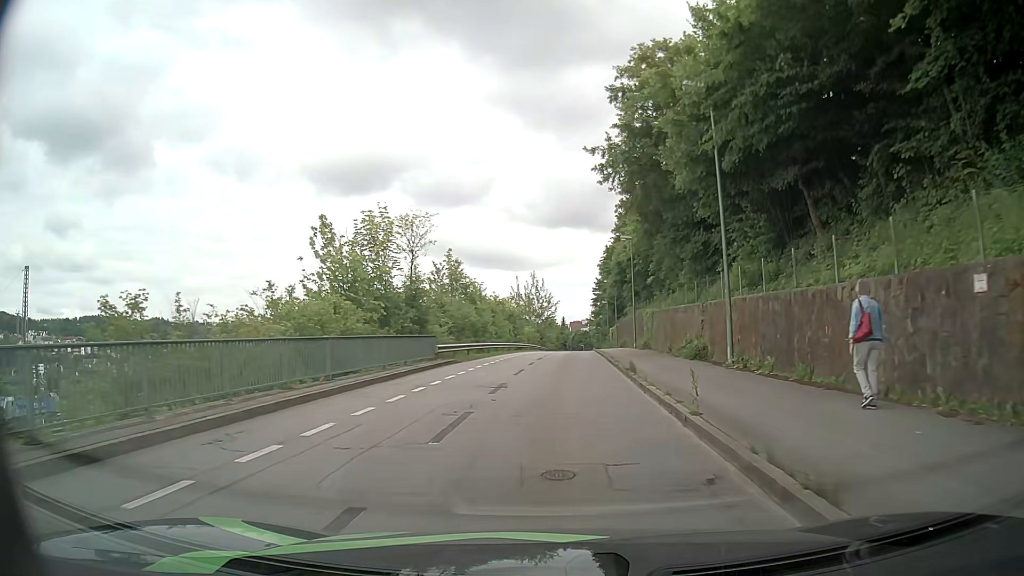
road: residential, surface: asphalt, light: Day
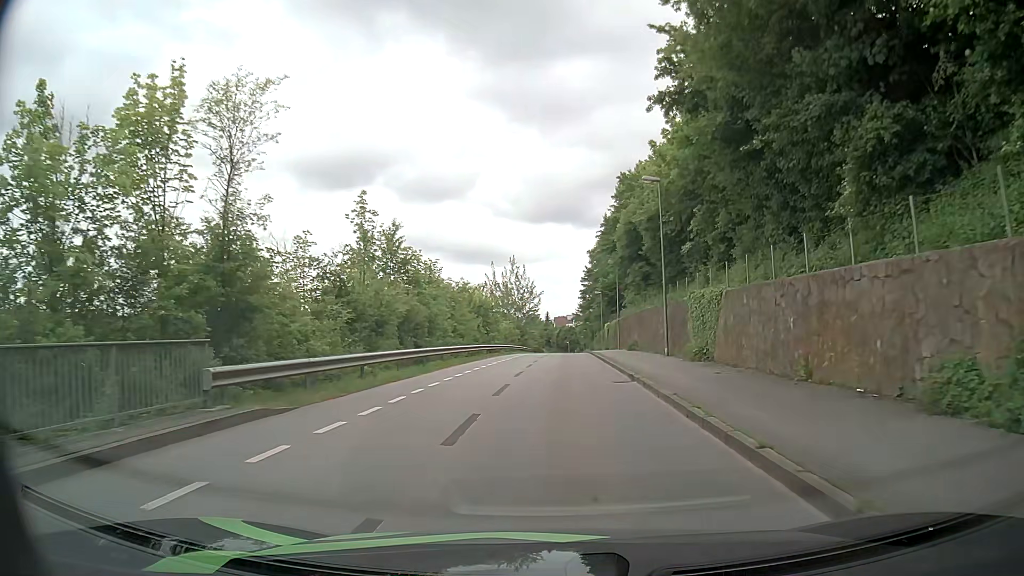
(+0.2, +18.3) m; +2°
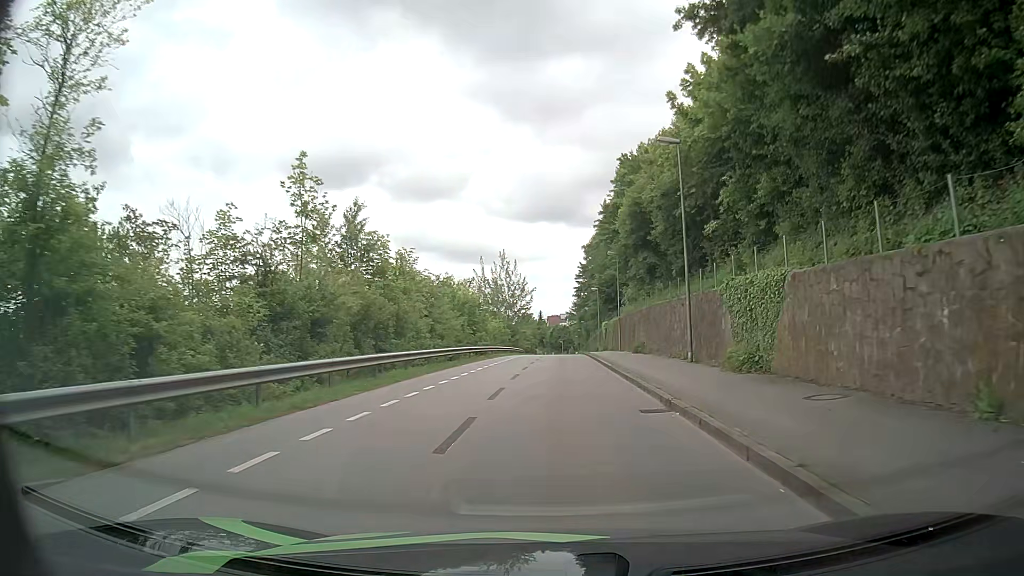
(0.0, +6.4) m; +1°
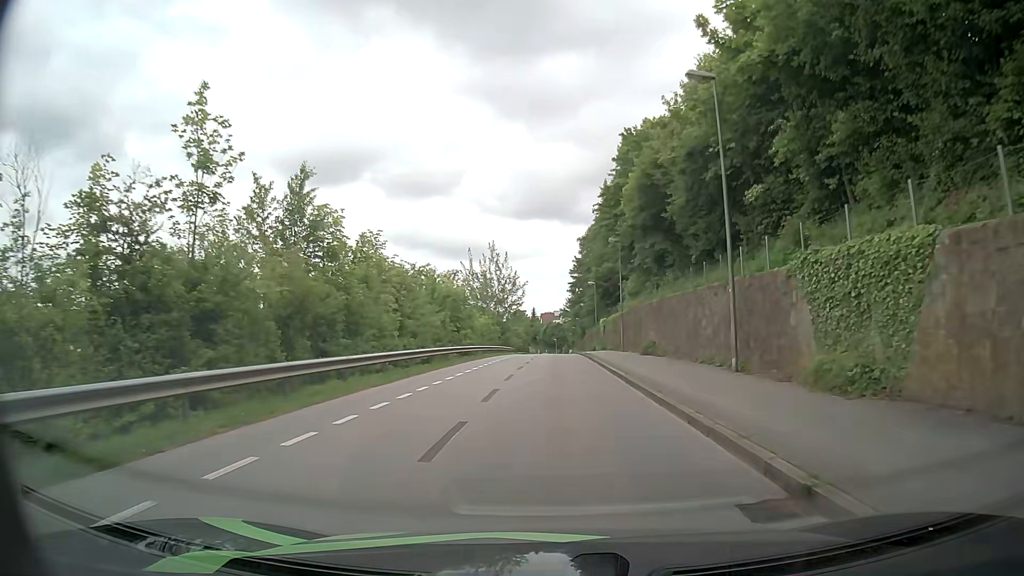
(-0.1, +6.5) m; -1°
